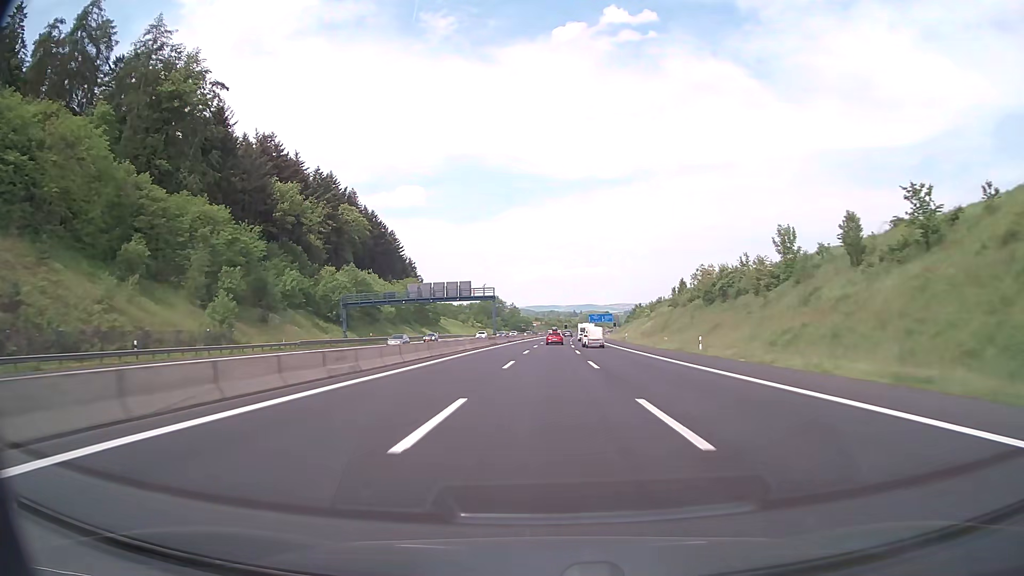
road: motorway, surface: asphalt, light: Day
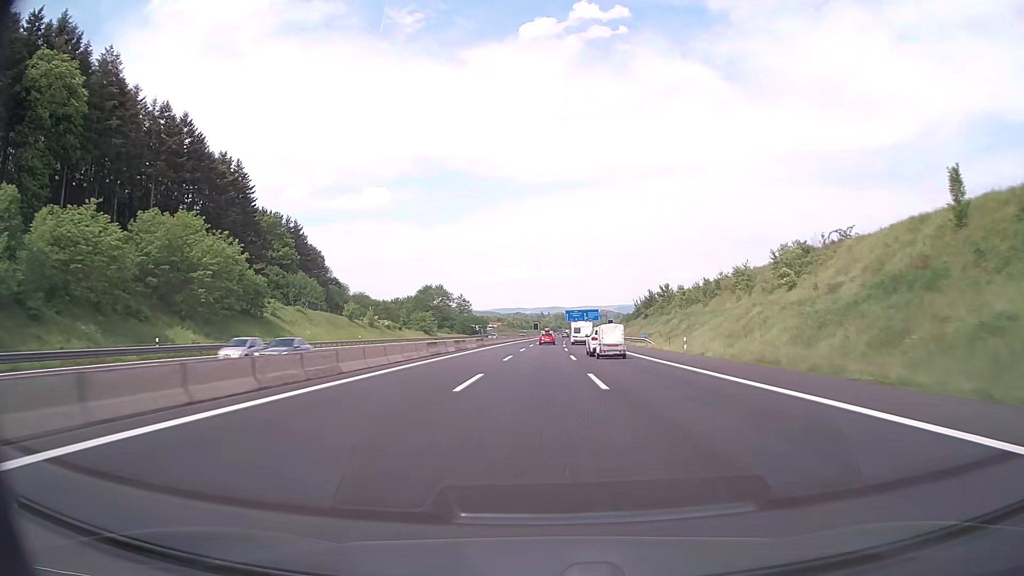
(+2.5, +98.4) m; +3°
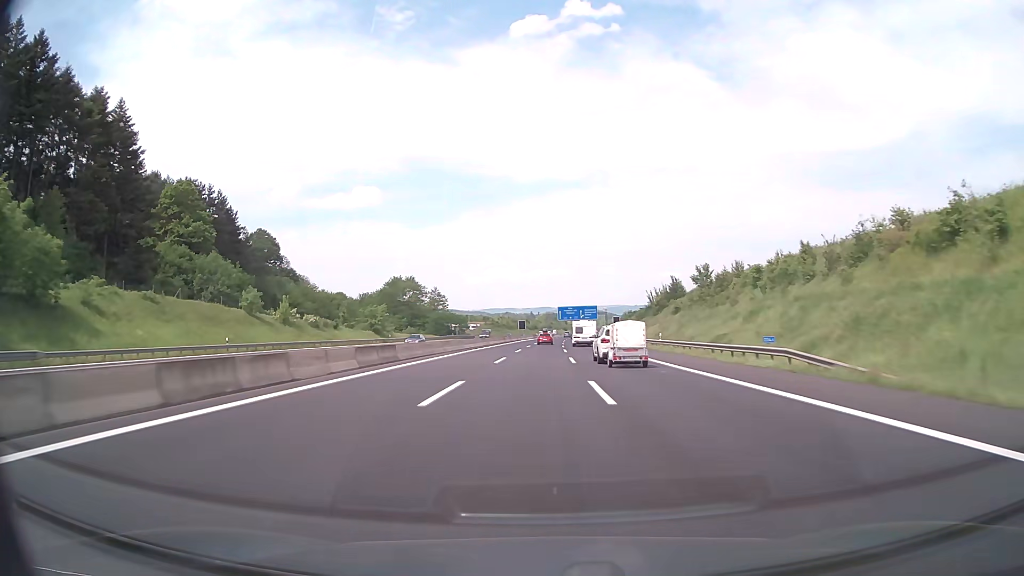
(+0.3, +39.1) m; +1°
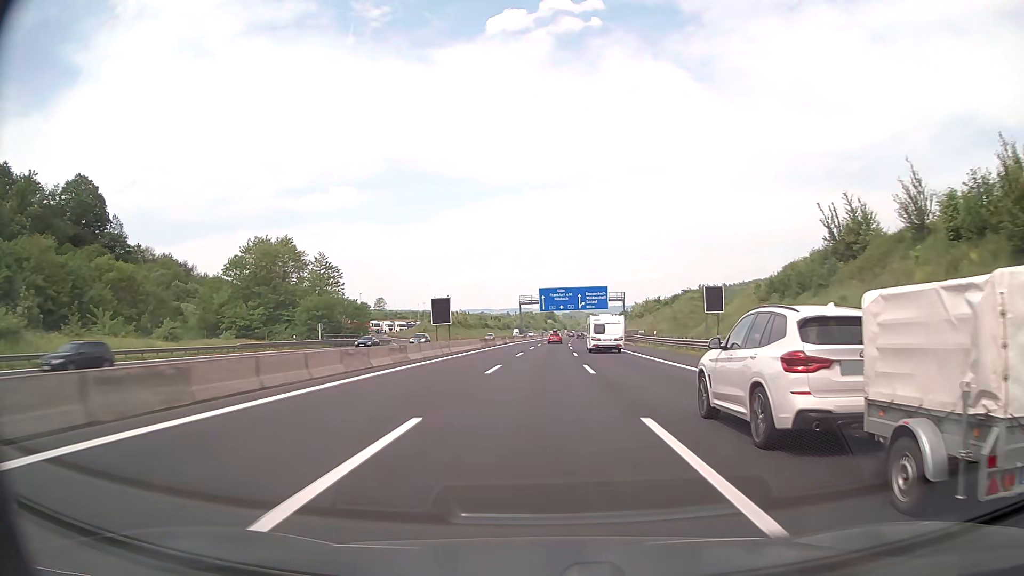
(+1.4, +97.1) m; +2°
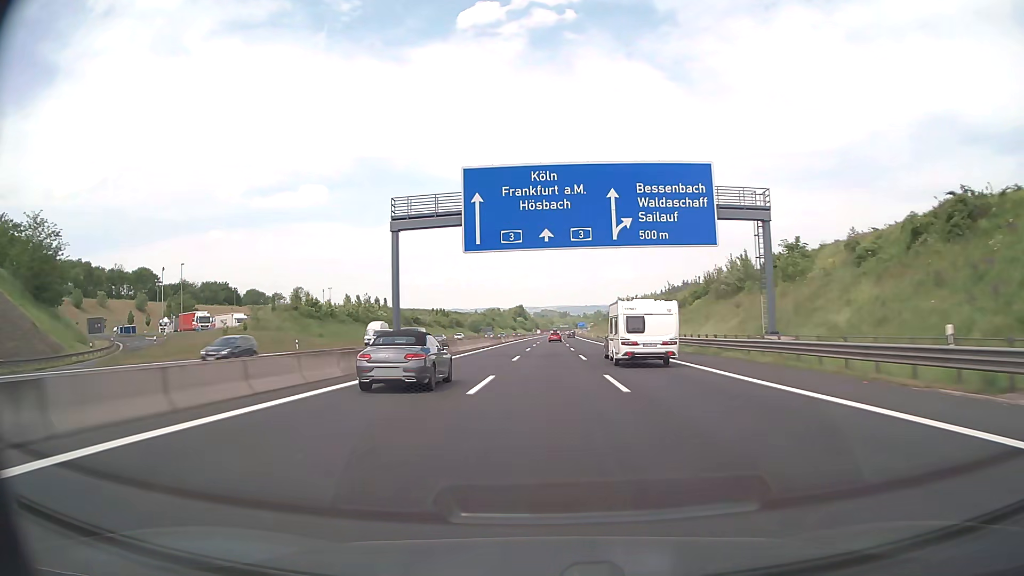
(+1.9, +96.1) m; +2°
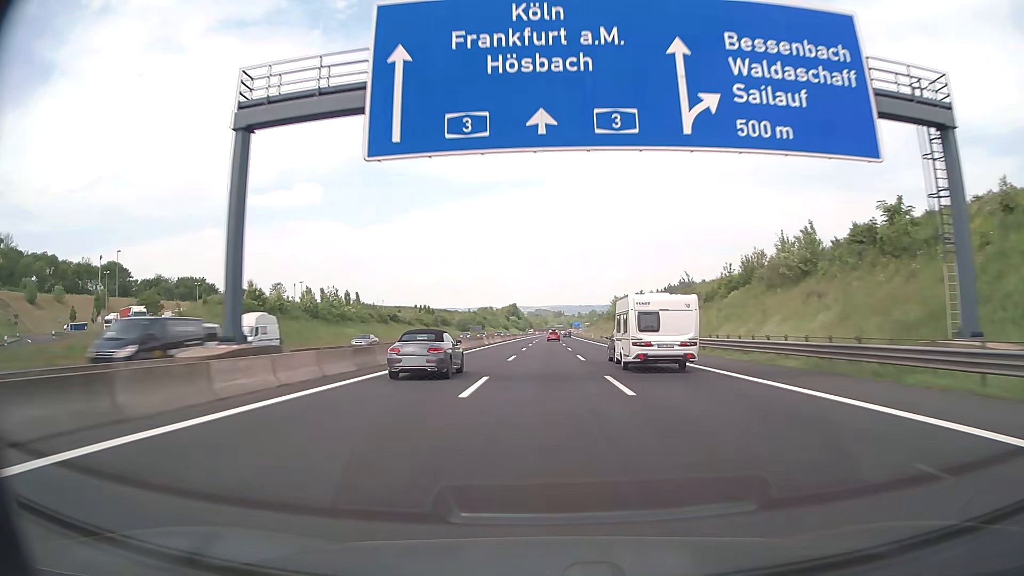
(+0.1, +19.1) m; 0°
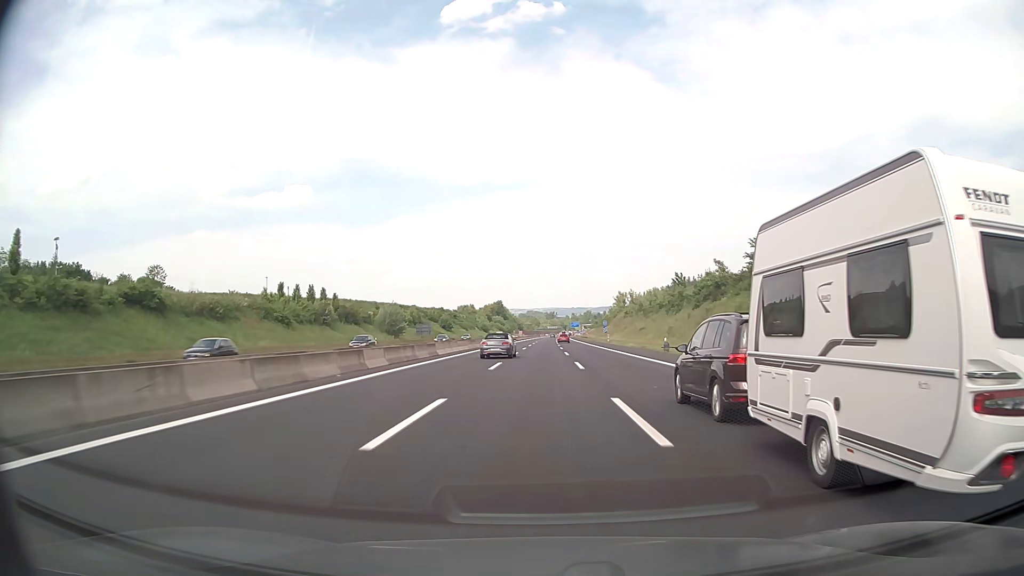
(+1.0, +95.1) m; +1°
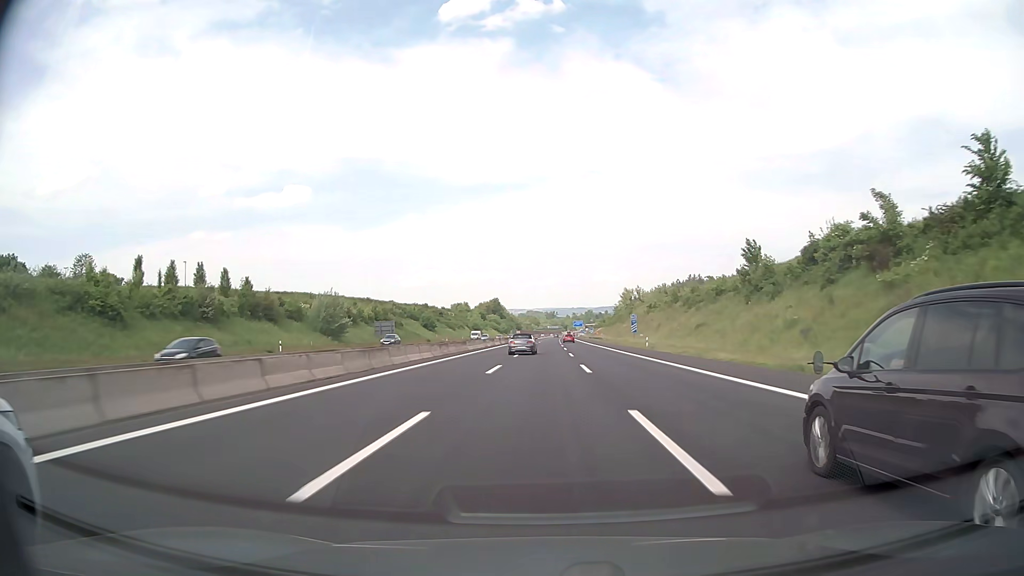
(0.0, +38.1) m; 0°
(0, +10) (0, +20) (0, +30) (0, +40) (0, +50) (0, +60) (0, +70) (0, +80) (0, +90) (+1, +100) m
